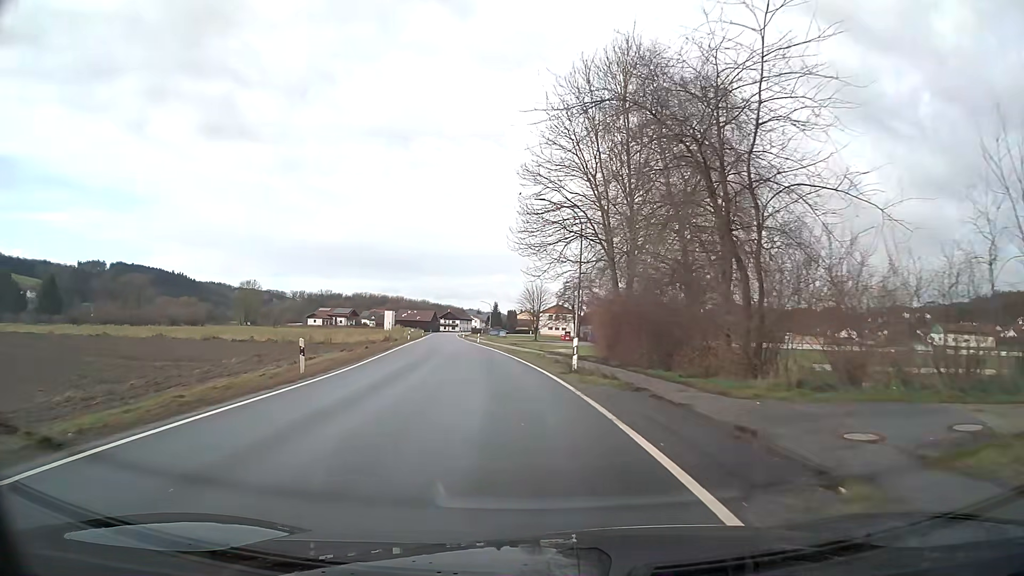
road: secondary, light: Day
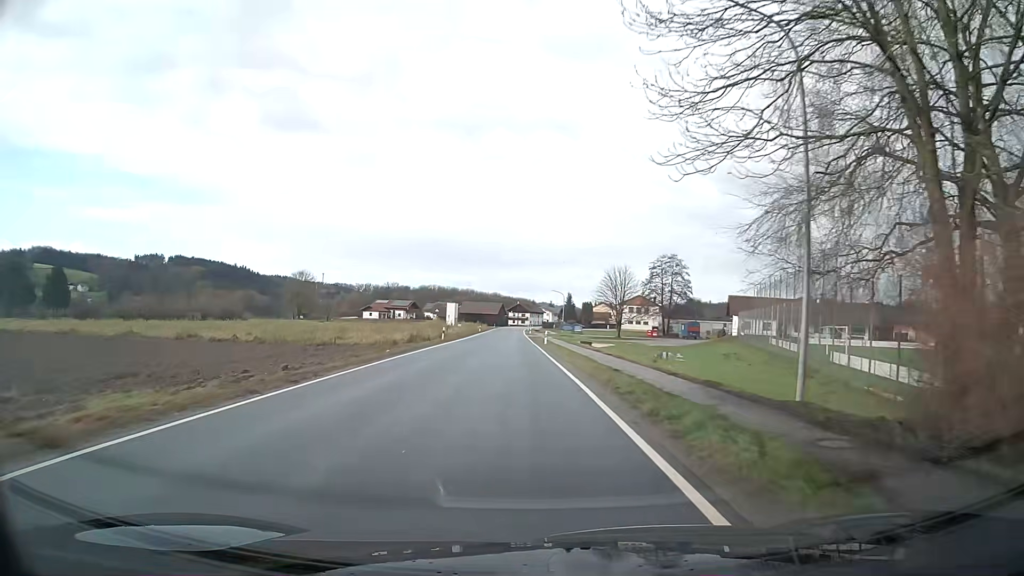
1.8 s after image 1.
(-1.3, +23.4) m; -6°
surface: asphalt
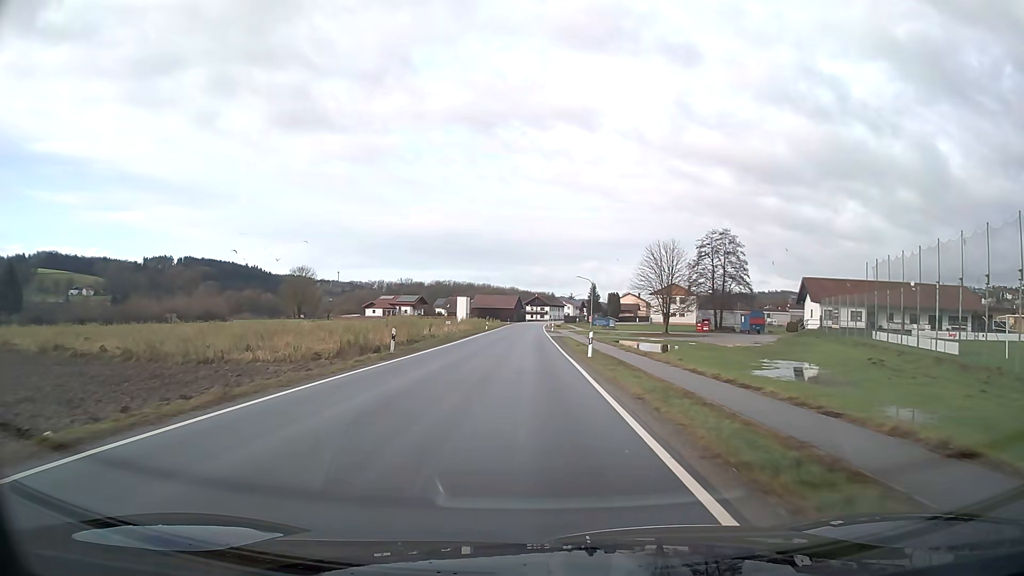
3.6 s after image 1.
(-0.2, +23.7) m; -1°
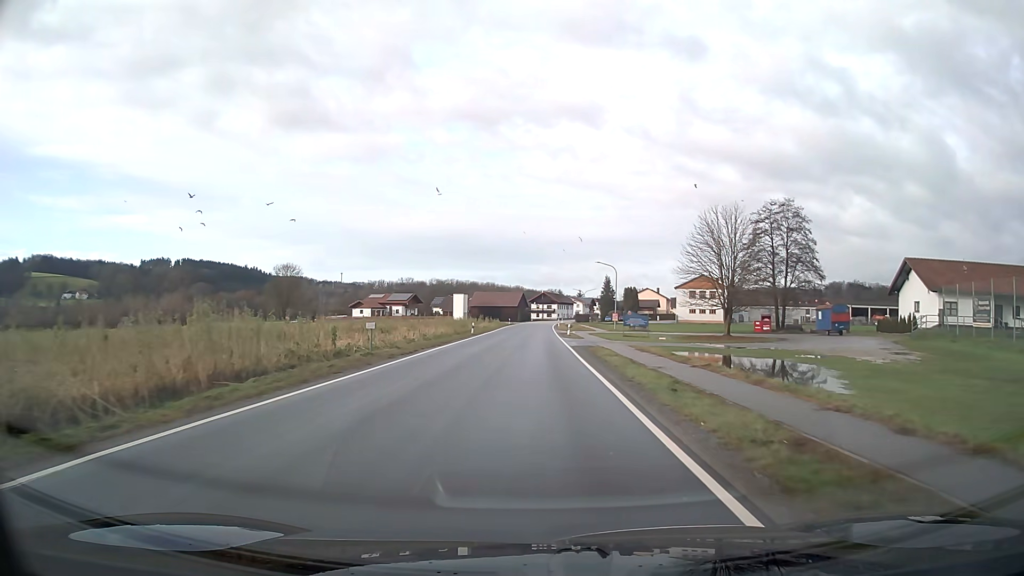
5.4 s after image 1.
(-0.2, +24.1) m; 0°
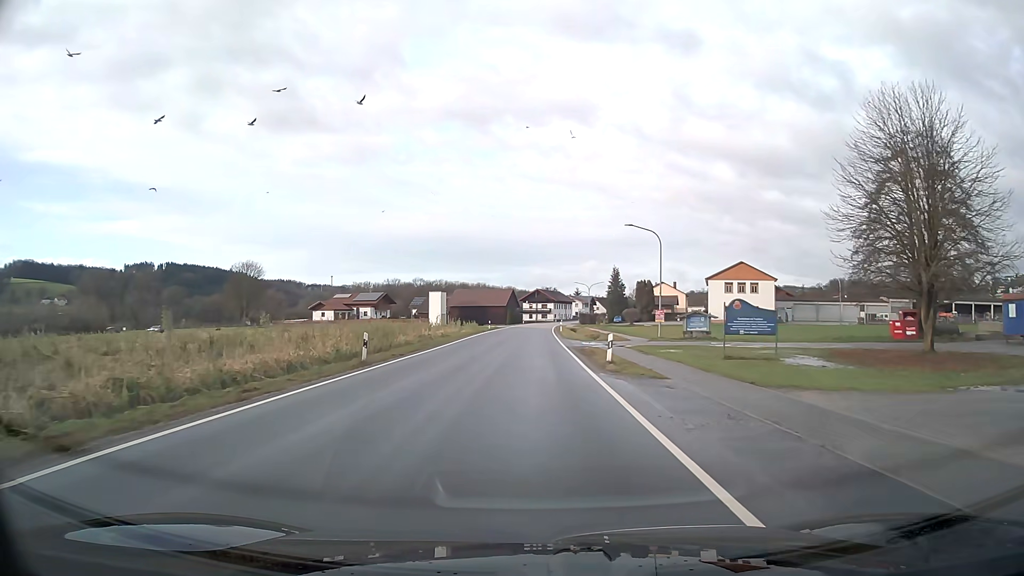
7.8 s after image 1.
(+0.2, +32.2) m; +1°
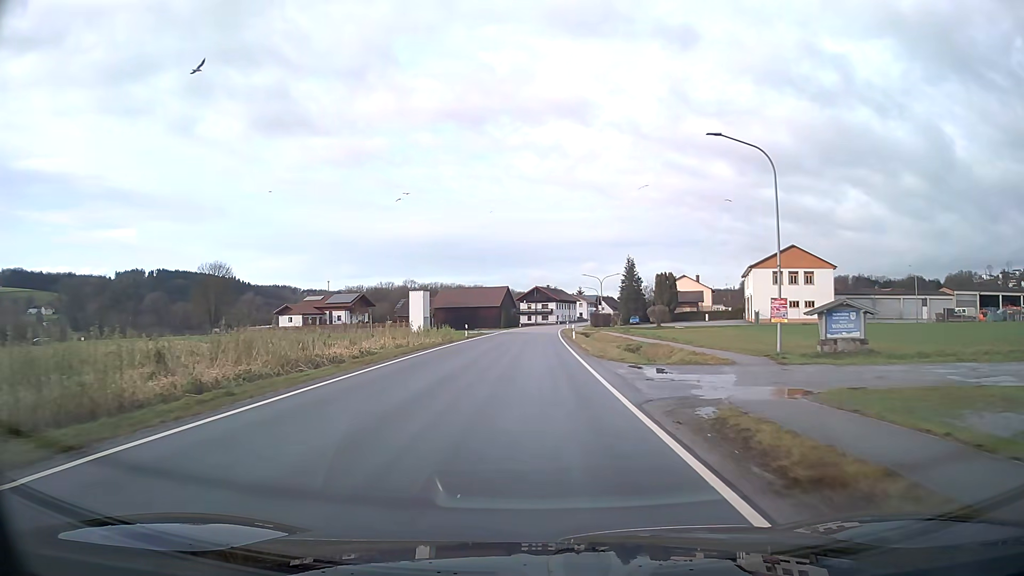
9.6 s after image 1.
(0.0, +24.0) m; 0°
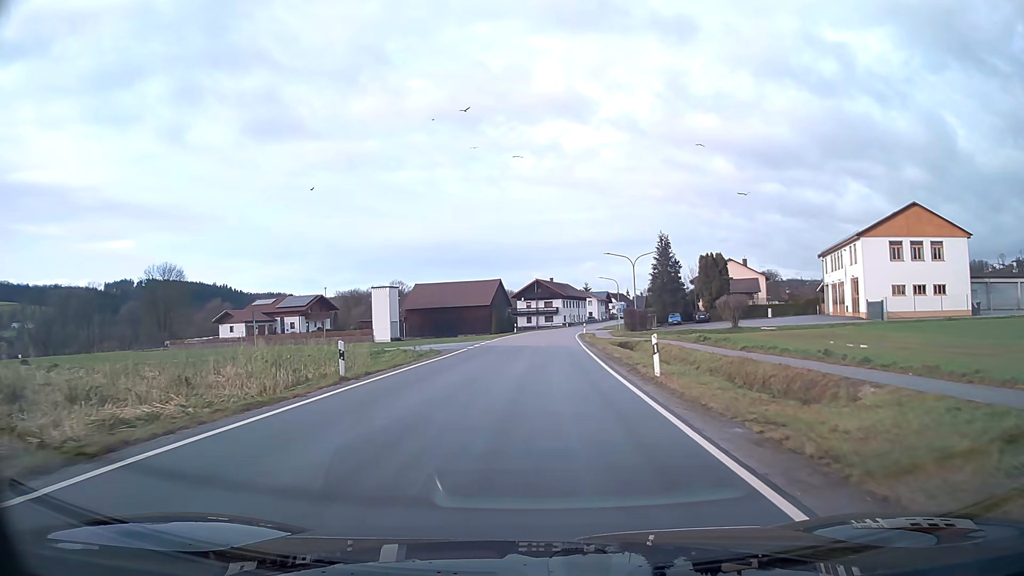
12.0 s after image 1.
(0.0, +31.7) m; 0°
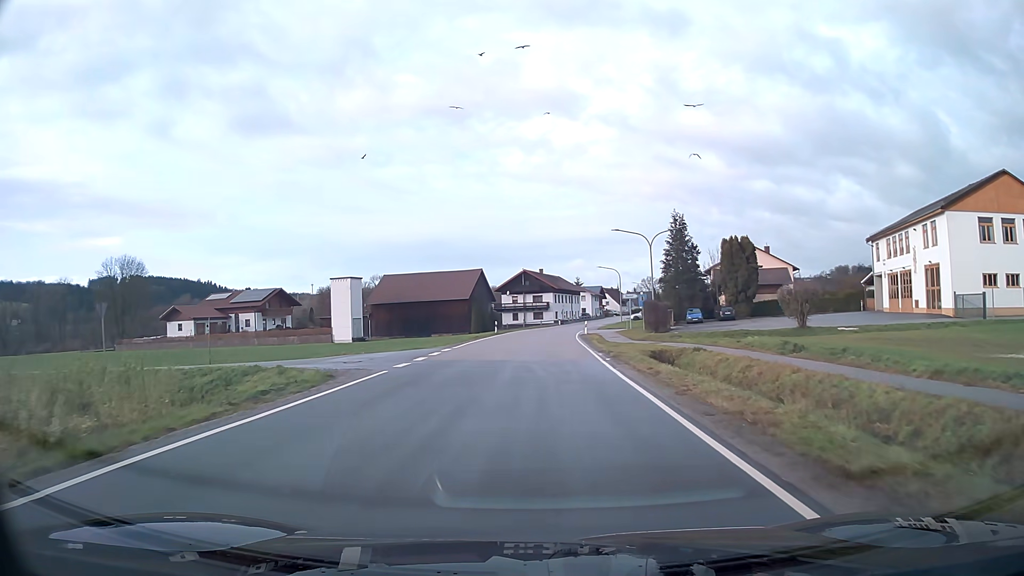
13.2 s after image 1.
(+0.2, +15.7) m; +1°
(0, +10) (0, +20) (0, +30) (+1, +40) (+1, +50) (+2, +60) (+4, +70) (+6, +80) (+8, +89) (+10, +99) m
